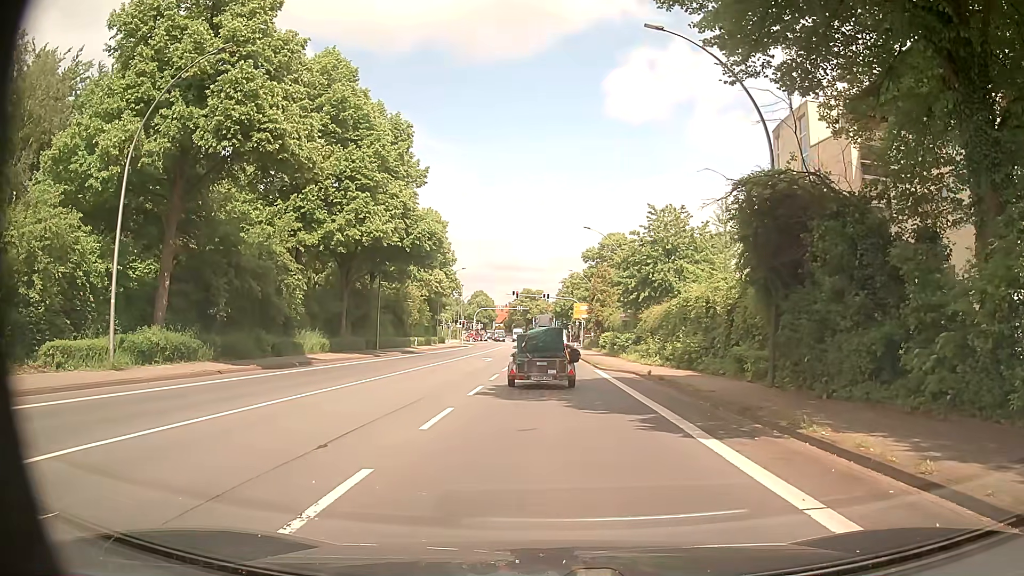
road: primary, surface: asphalt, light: Day
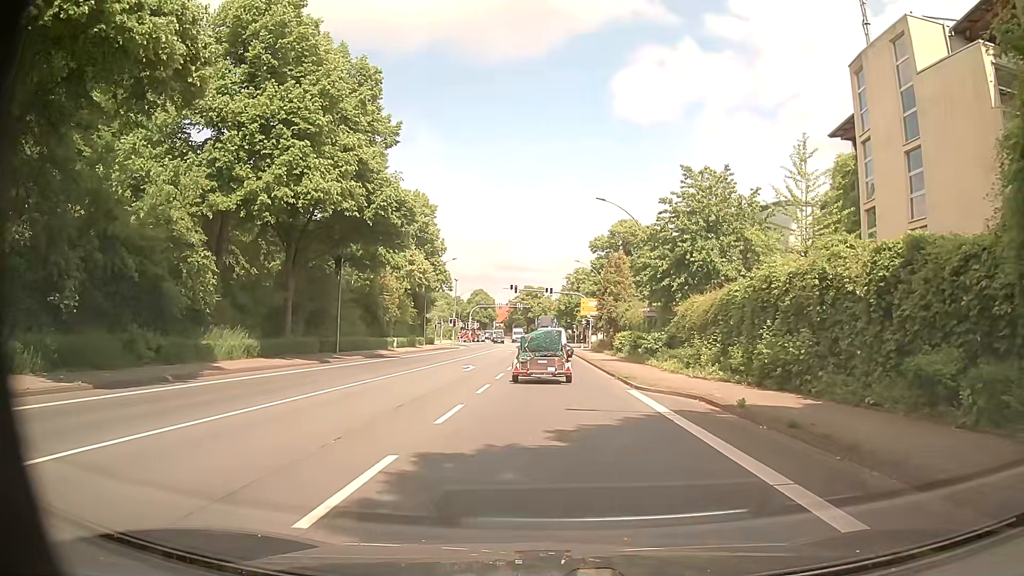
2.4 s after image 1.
(+0.1, +11.6) m; +1°
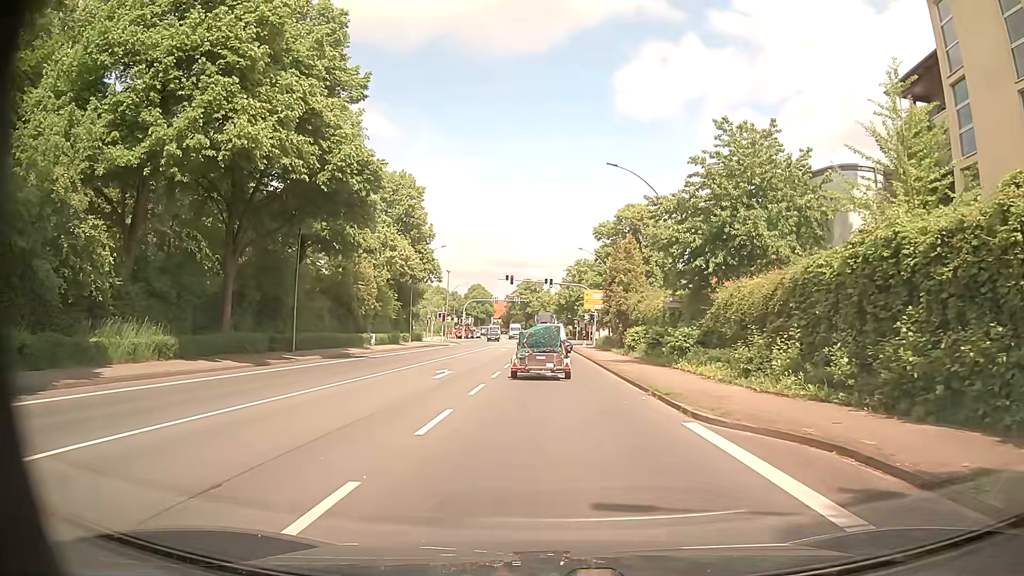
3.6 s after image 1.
(-0.1, +7.8) m; -1°
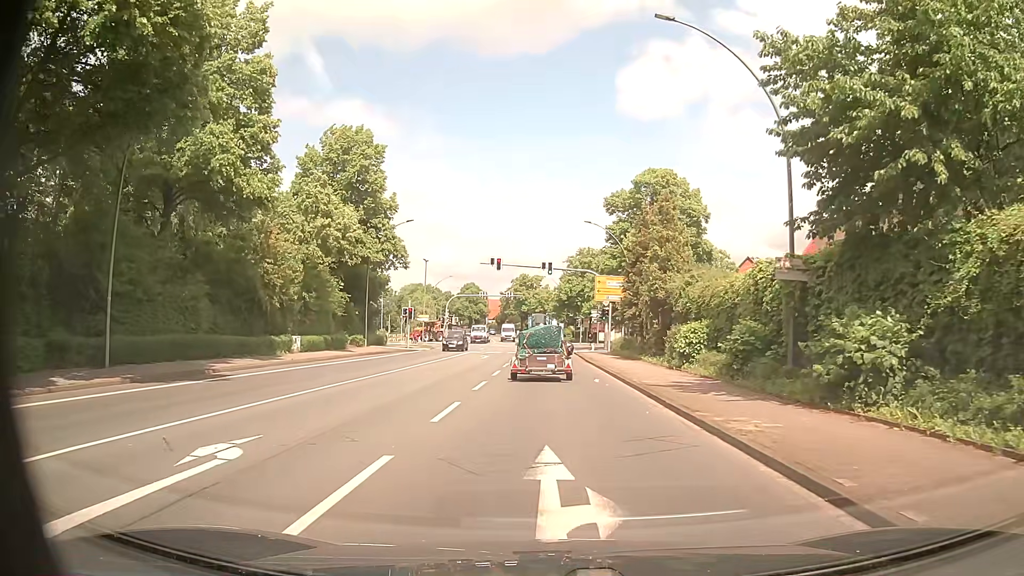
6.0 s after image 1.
(-0.1, +16.8) m; -1°
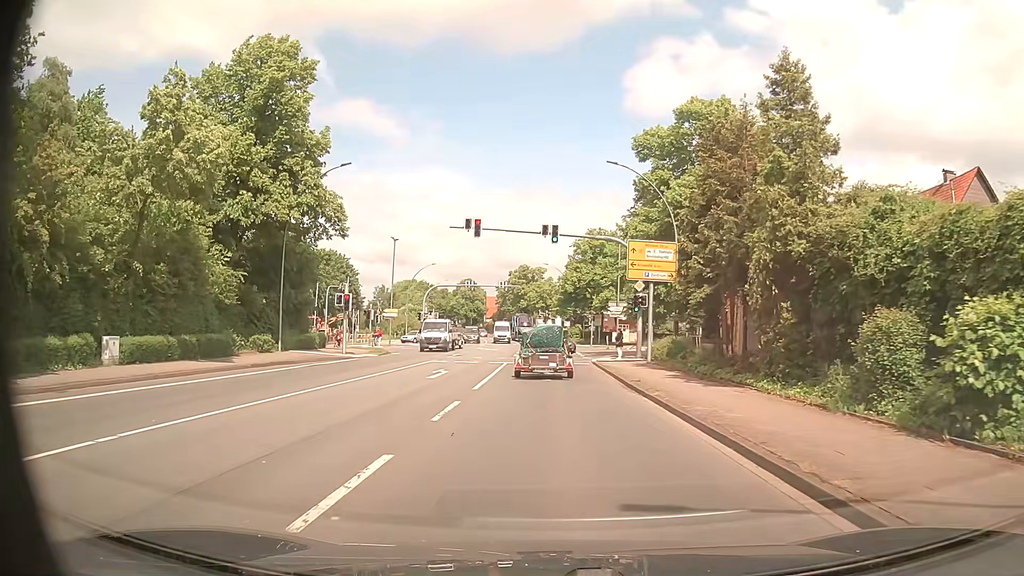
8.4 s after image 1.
(+0.1, +18.2) m; 0°
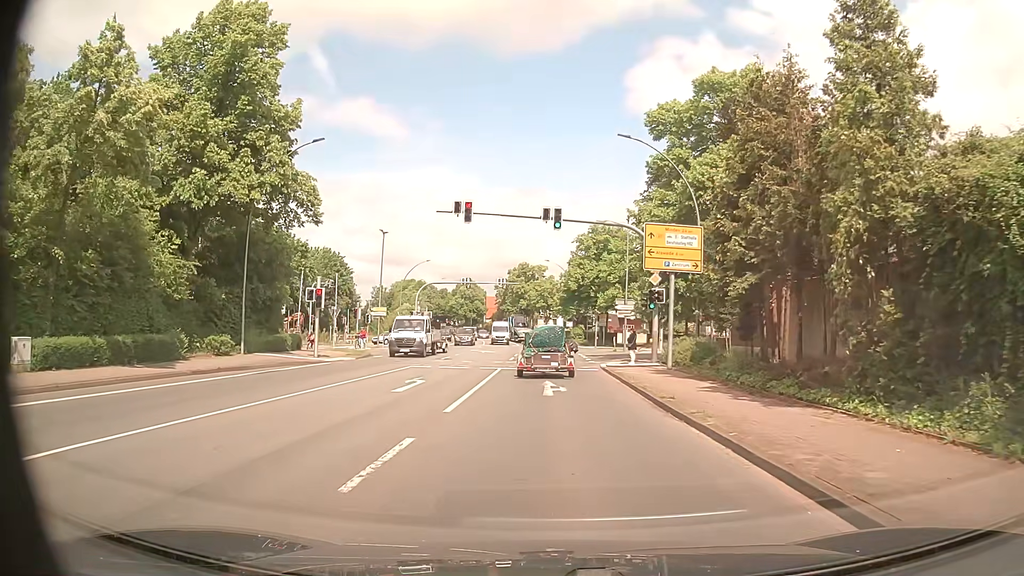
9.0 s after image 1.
(0.0, +4.9) m; 0°
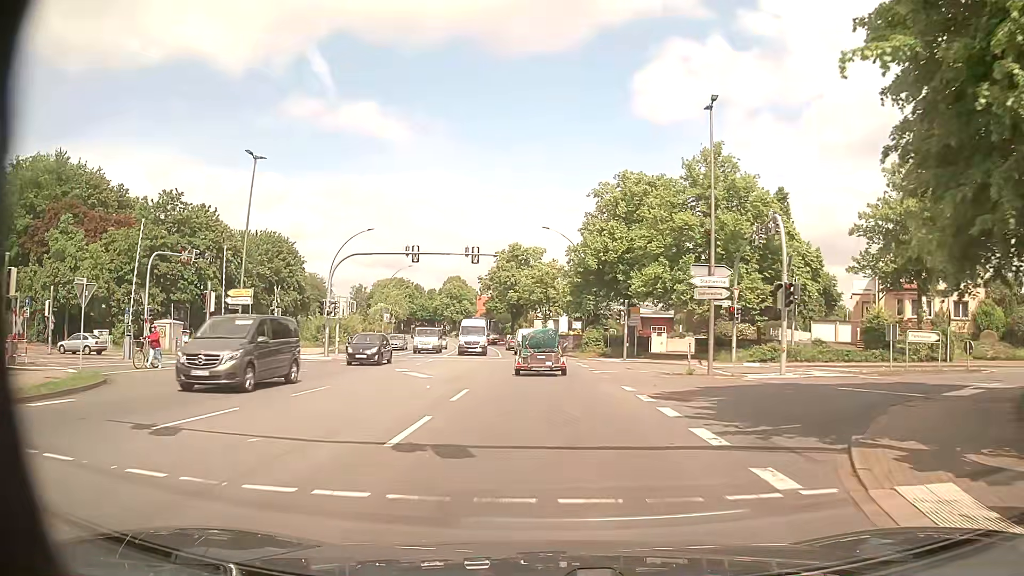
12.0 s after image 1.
(0.0, +27.2) m; +1°
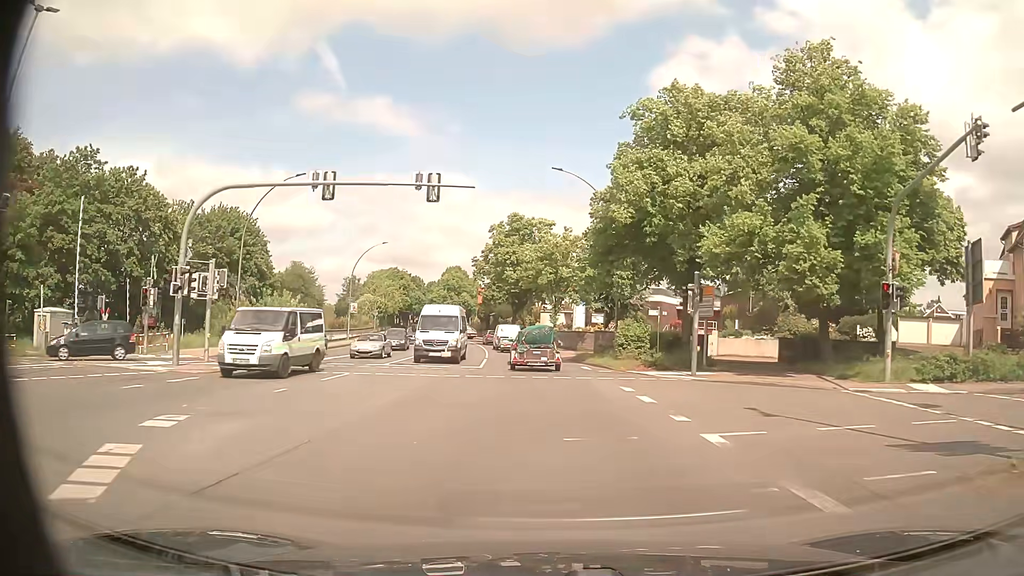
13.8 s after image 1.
(-0.4, +18.4) m; -2°
